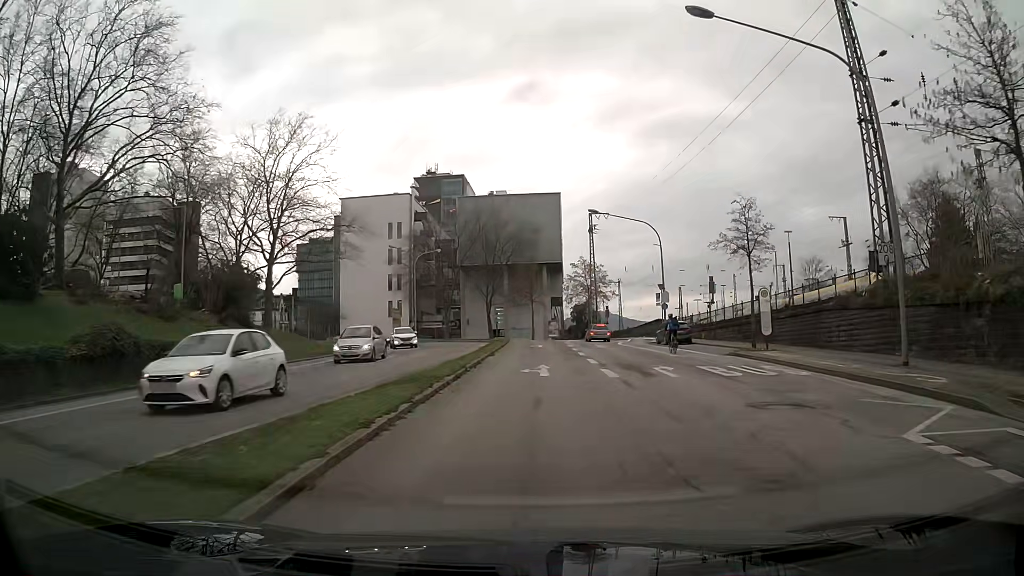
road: secondary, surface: asphalt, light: Day
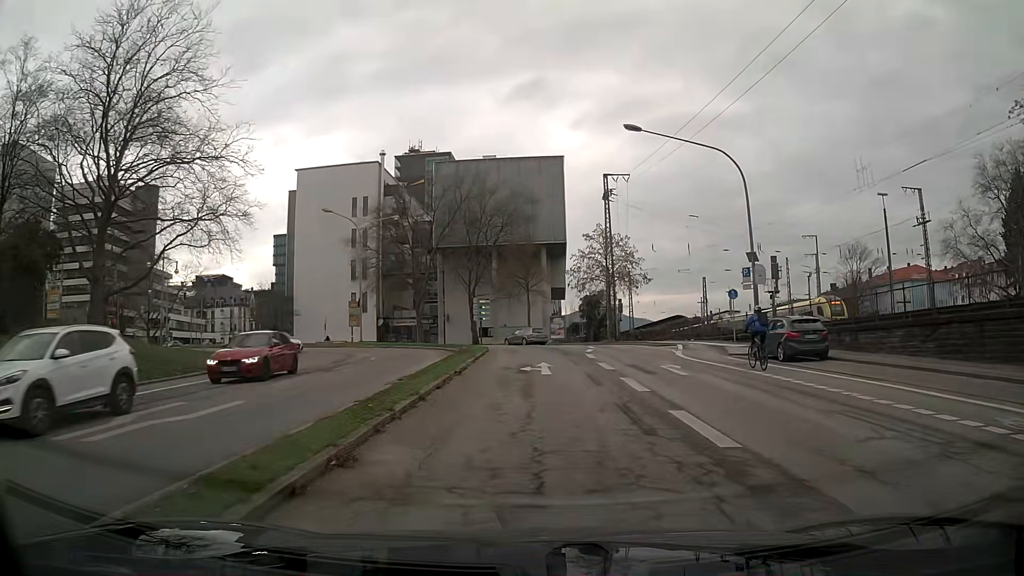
(+0.1, +21.9) m; 0°
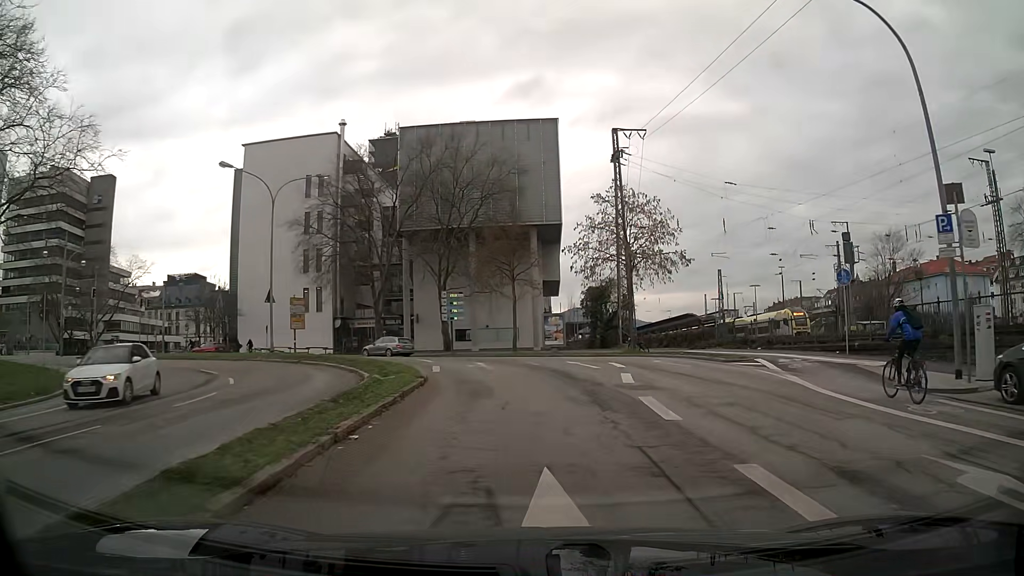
(+0.2, +15.8) m; +1°
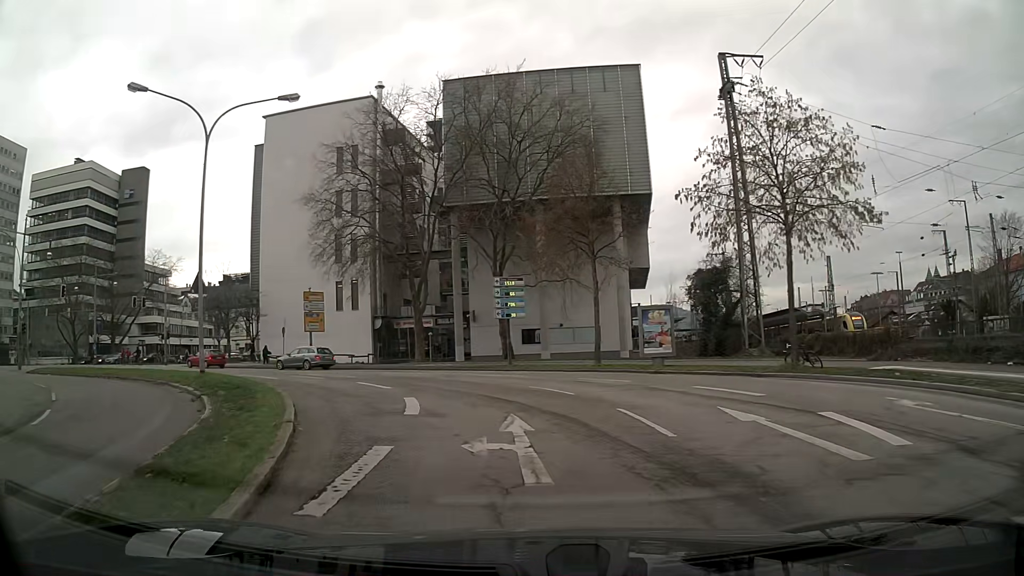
(-0.2, +14.1) m; -6°
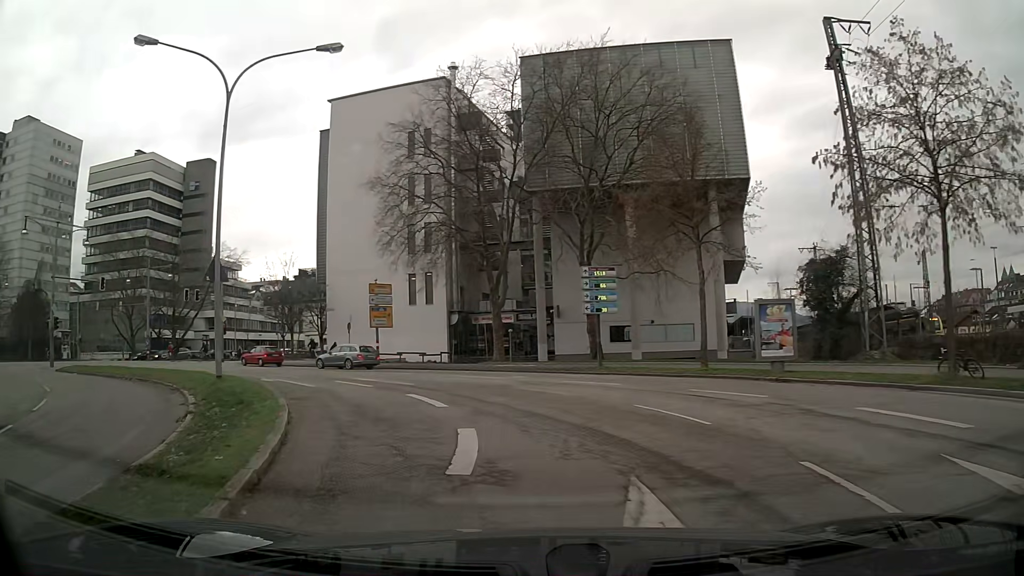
(-0.3, +4.5) m; -7°
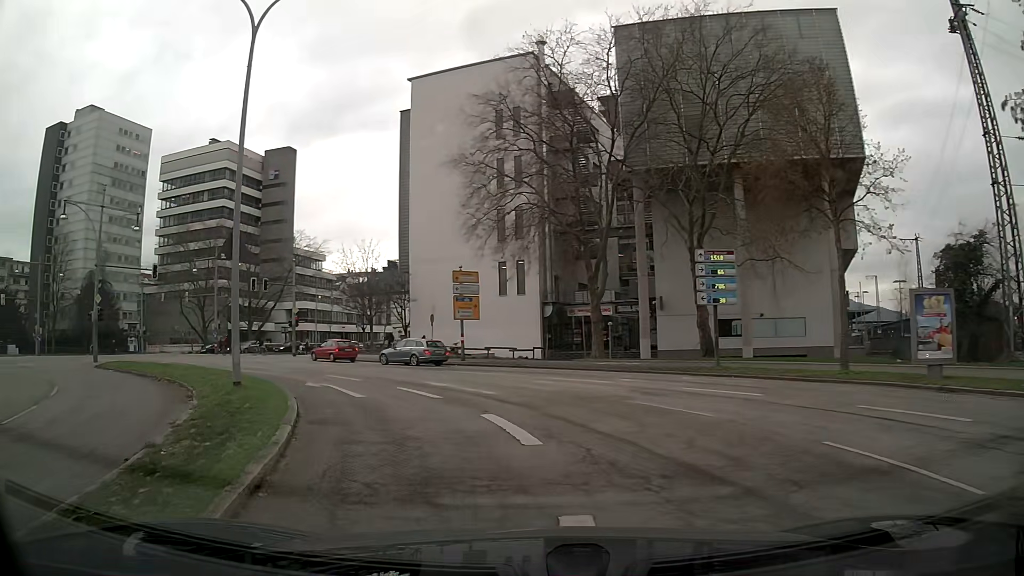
(-0.3, +4.4) m; -7°
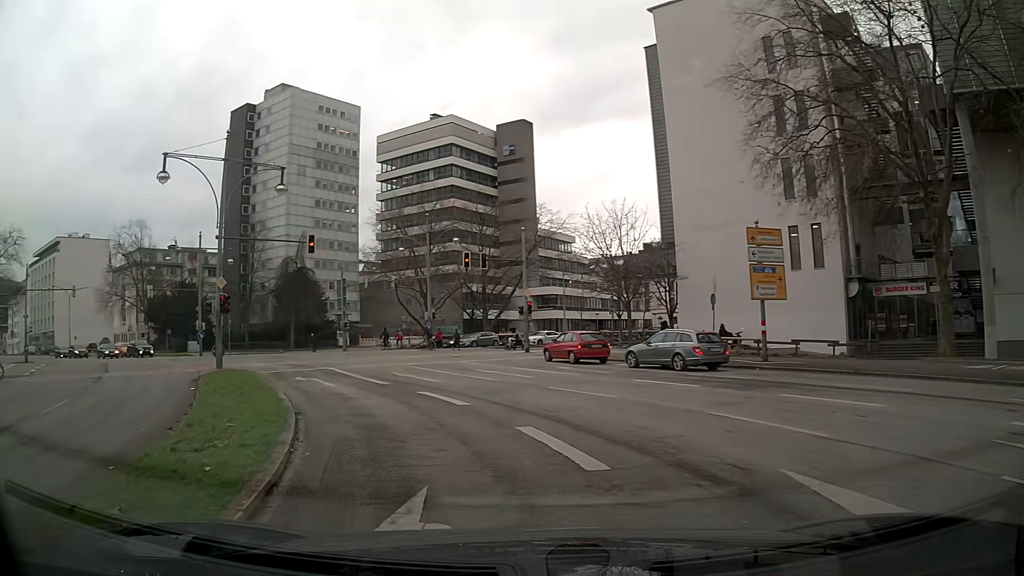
(-2.4, +12.6) m; -22°
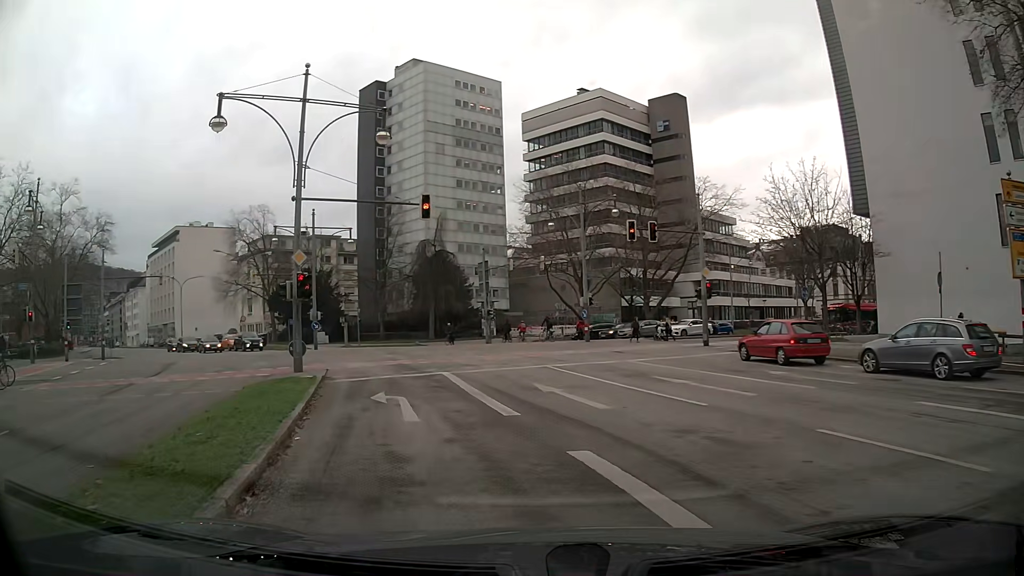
(-0.9, +7.8) m; -14°
